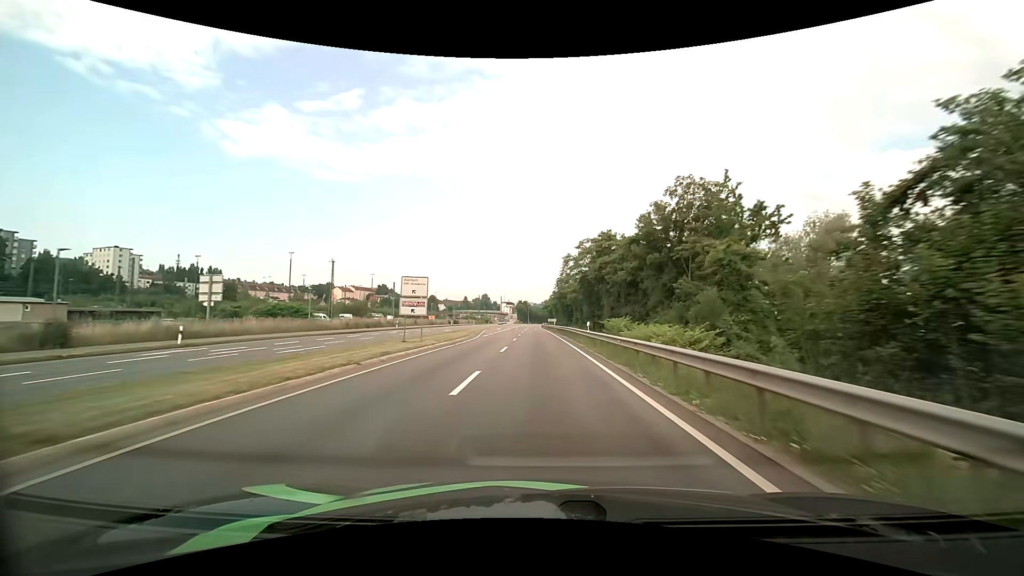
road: primary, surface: asphalt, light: Day
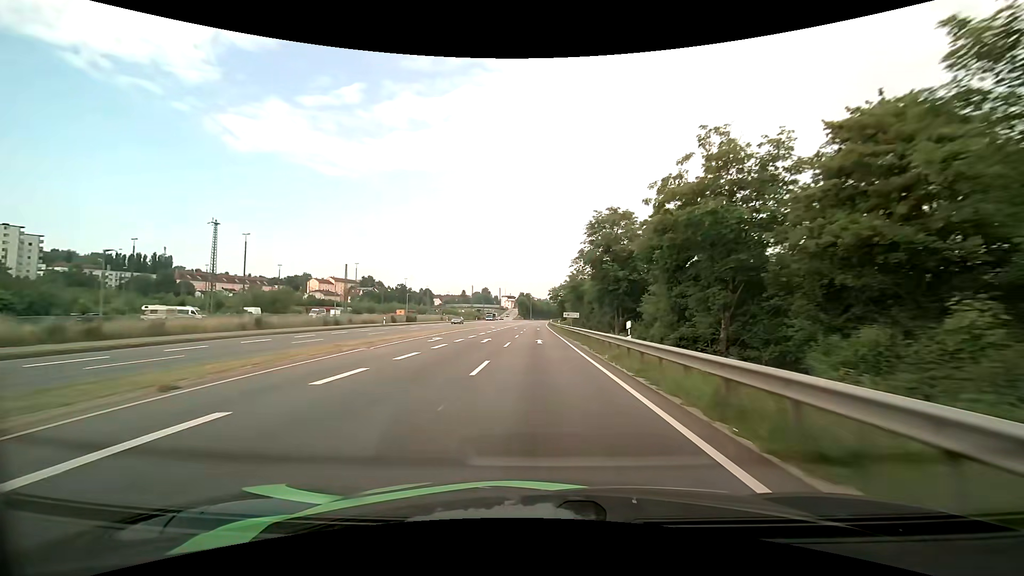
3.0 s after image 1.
(-0.1, +57.3) m; 0°
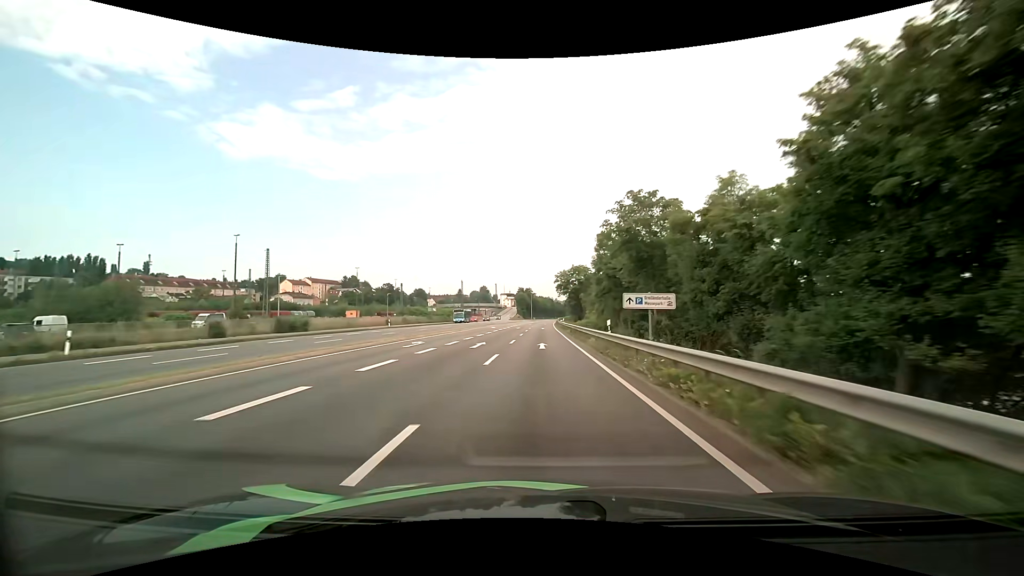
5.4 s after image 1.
(-0.2, +45.5) m; 0°
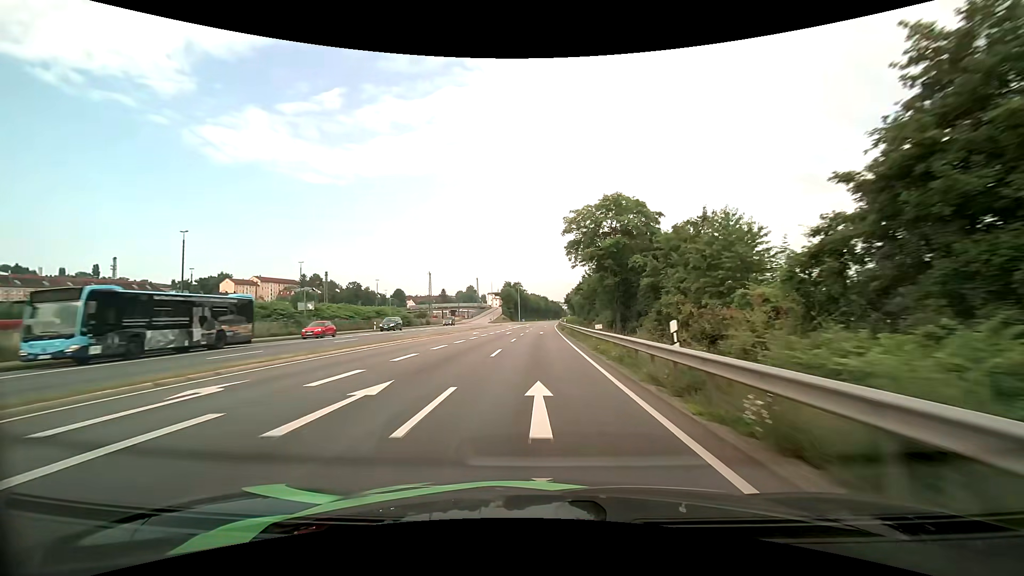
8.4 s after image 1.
(+0.3, +56.7) m; +1°
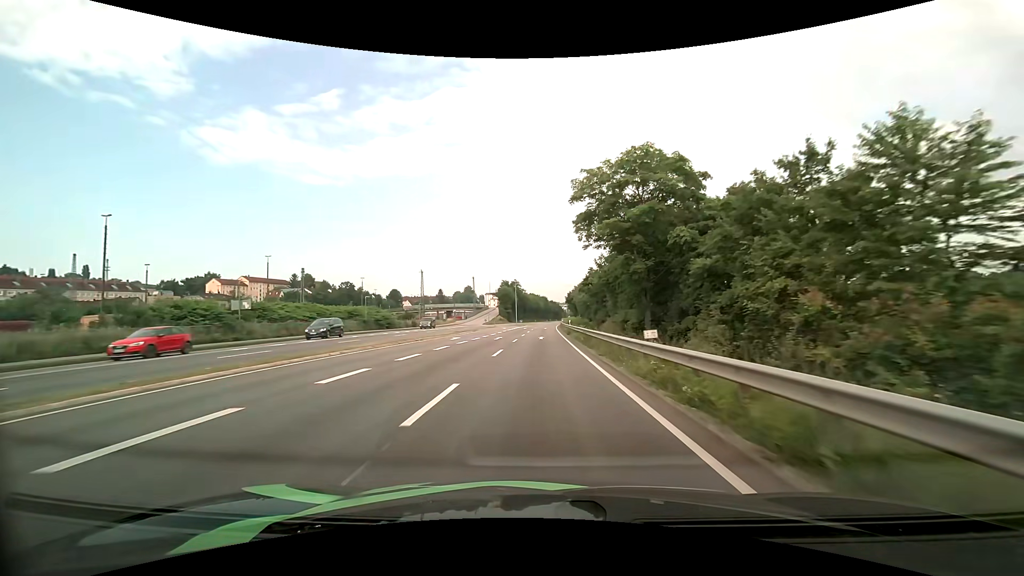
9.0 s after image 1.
(0.0, +11.5) m; 0°
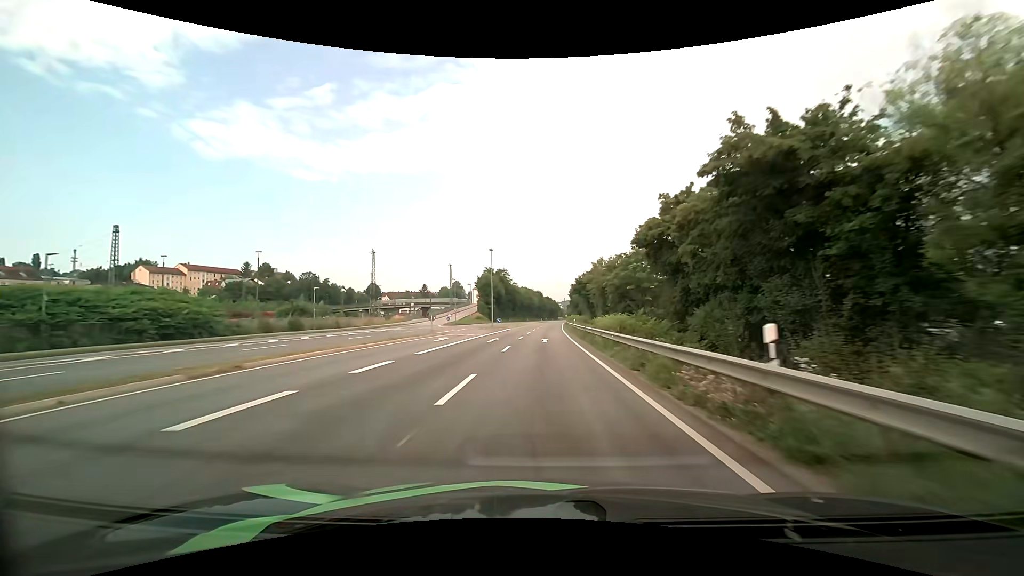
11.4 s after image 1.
(+0.2, +46.7) m; +1°
